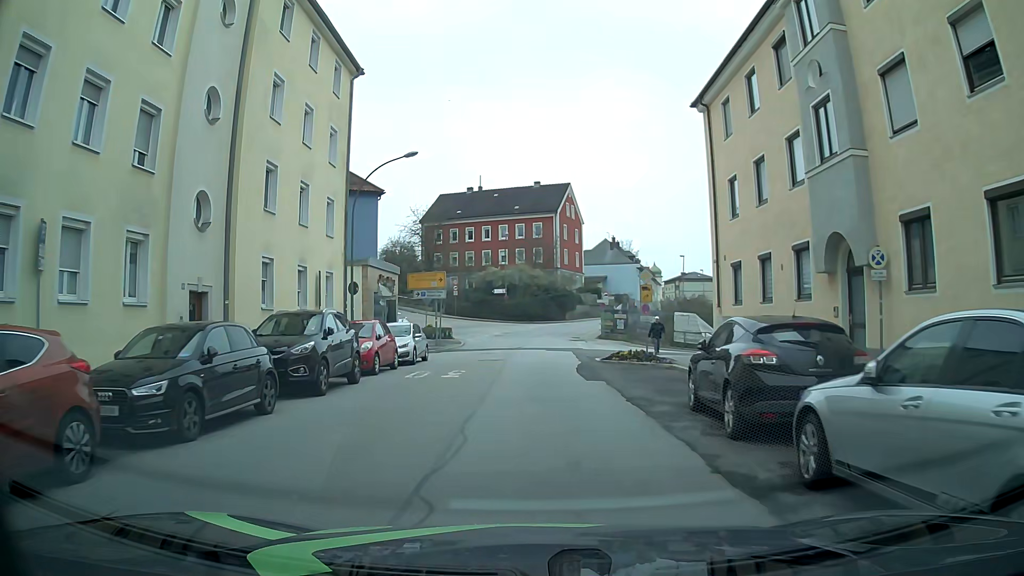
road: tertiary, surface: asphalt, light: Day
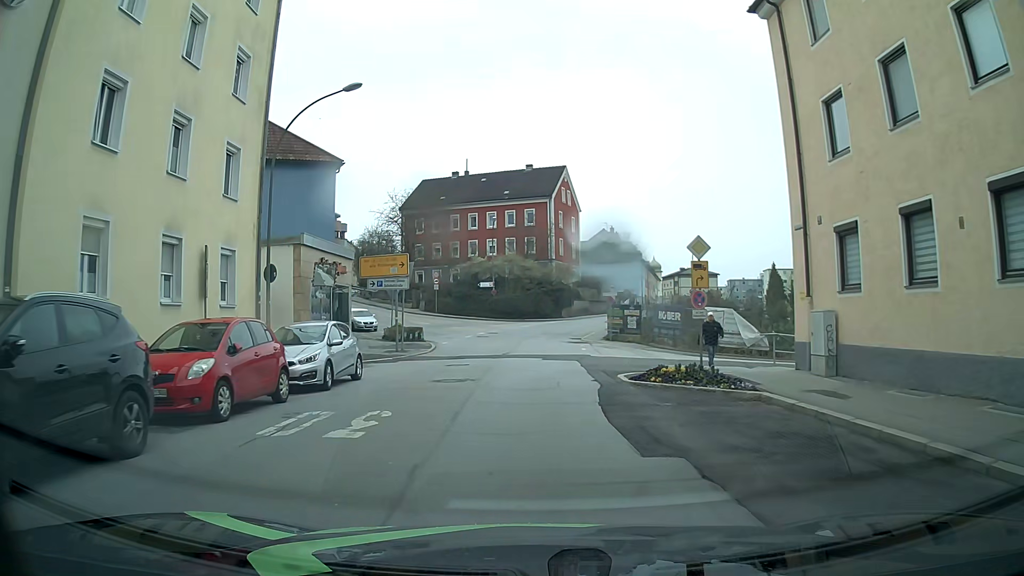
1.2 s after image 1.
(0.0, +9.0) m; +1°
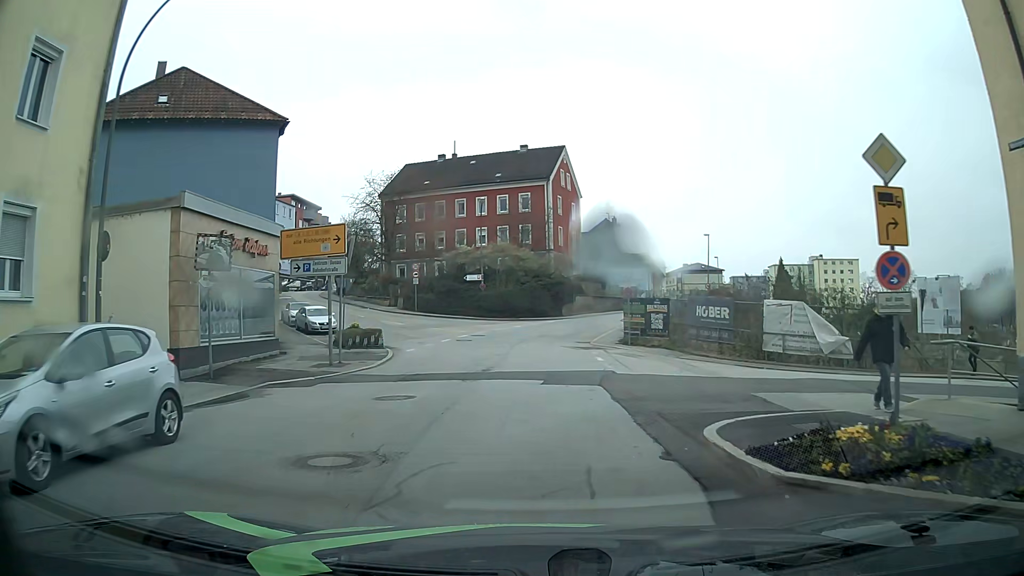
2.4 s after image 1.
(-0.1, +9.0) m; 0°
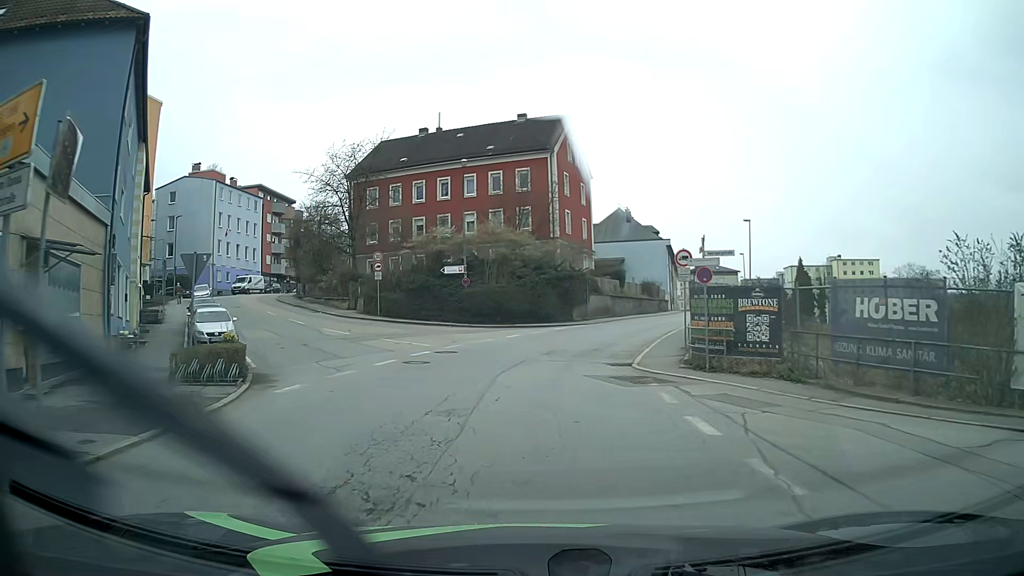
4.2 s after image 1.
(0.0, +13.5) m; 0°
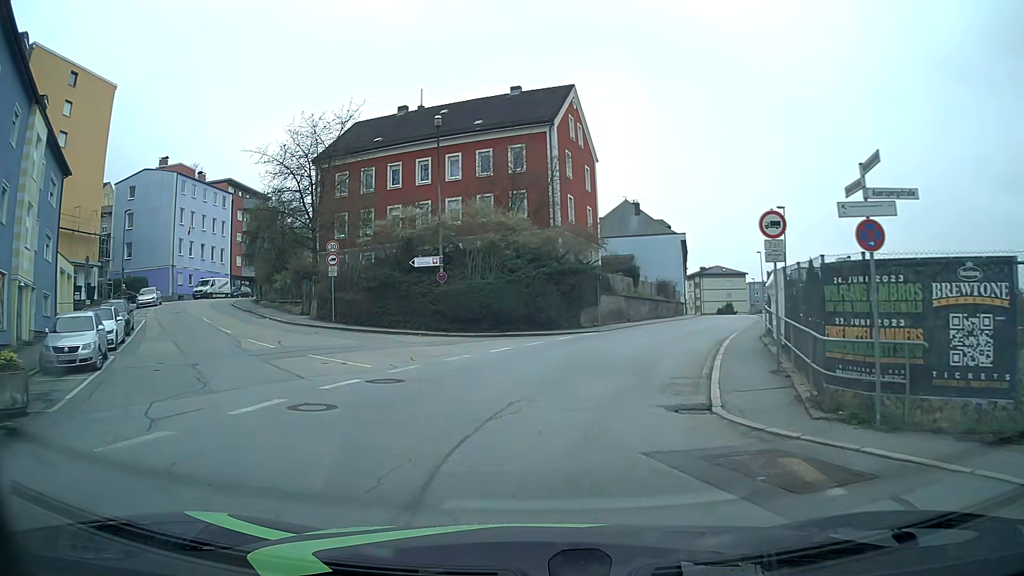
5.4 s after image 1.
(0.0, +8.9) m; 0°
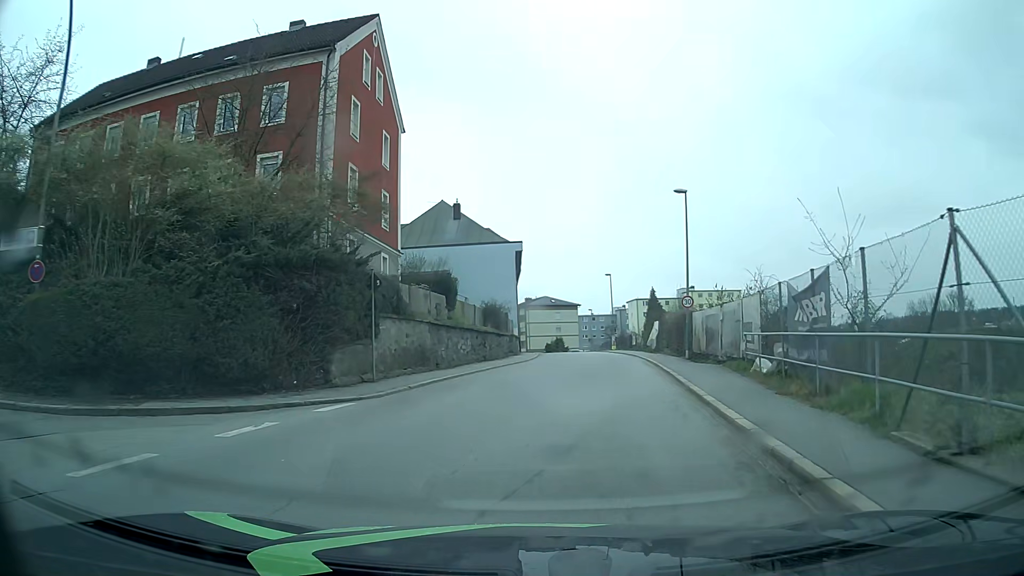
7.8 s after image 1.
(+2.3, +17.1) m; +15°
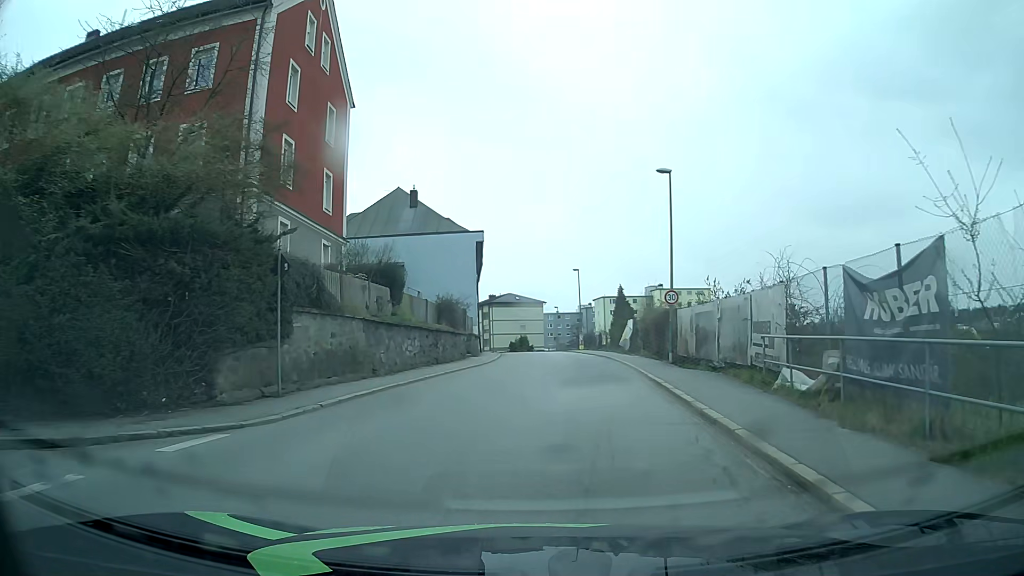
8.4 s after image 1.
(+0.2, +4.1) m; +4°
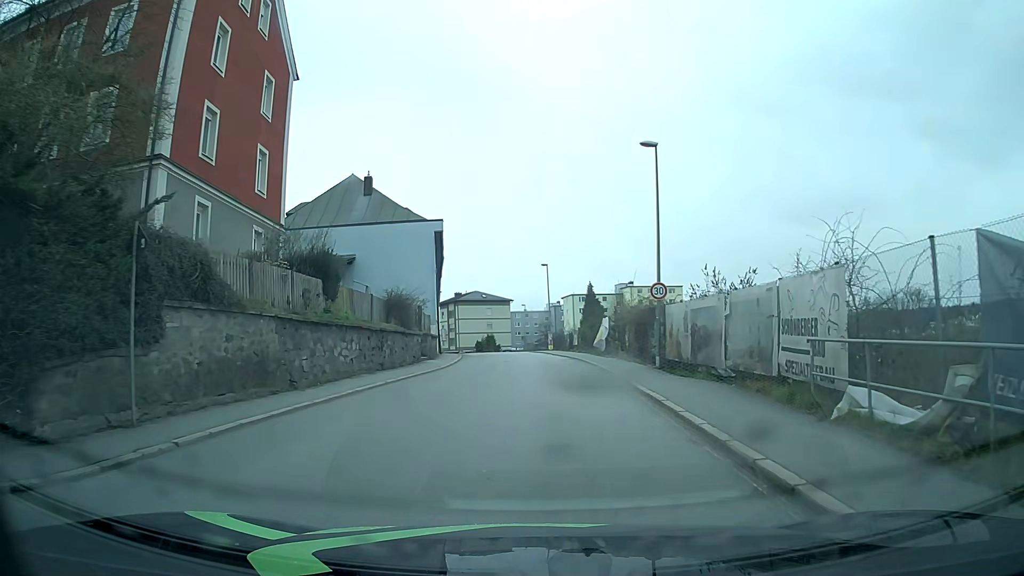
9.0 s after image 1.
(+0.1, +4.1) m; +3°
(0, +10) (0, +20) (0, +30) (0, +40) (-1, +50) (-2, +60) (-3, +70) (-4, +80) (-6, +90) (-8, +99) m
